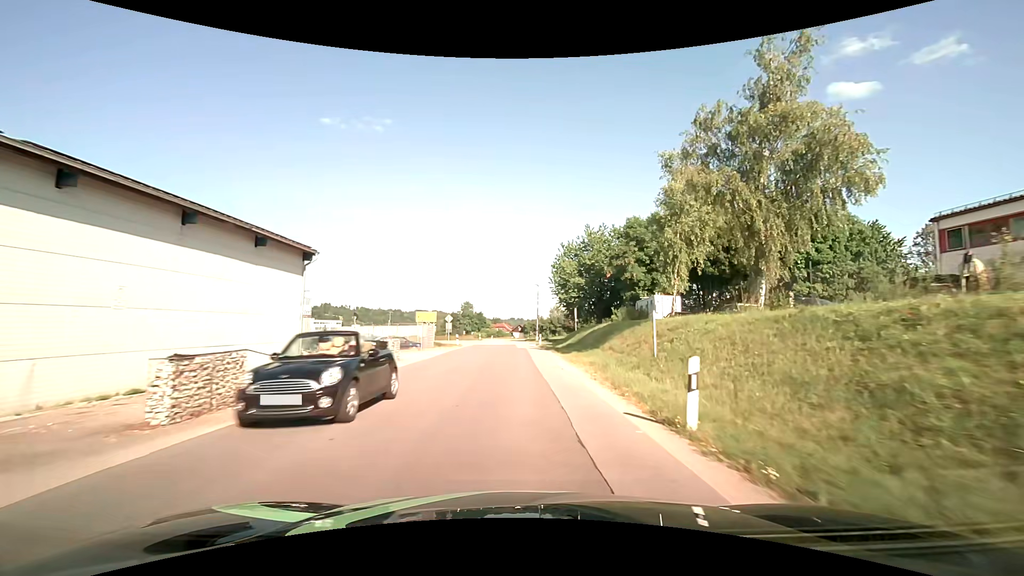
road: unclassified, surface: asphalt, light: Day
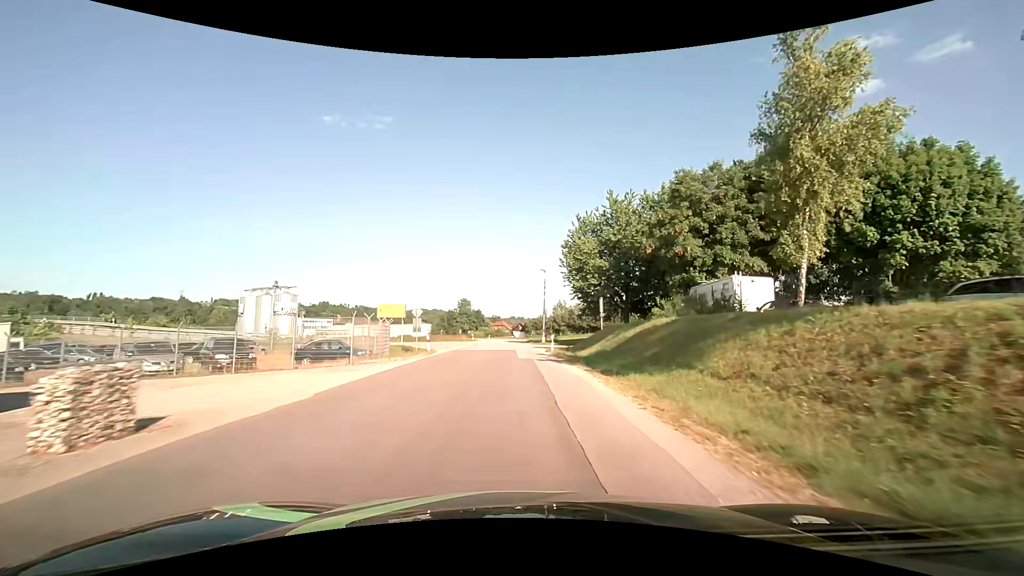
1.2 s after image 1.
(0.0, +15.8) m; 0°
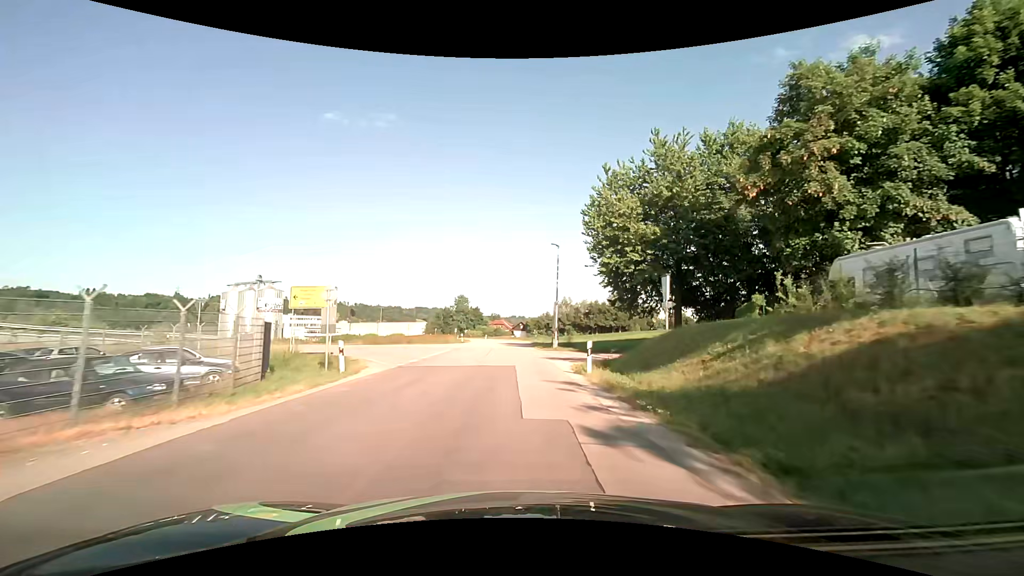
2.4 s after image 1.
(-0.1, +15.8) m; 0°
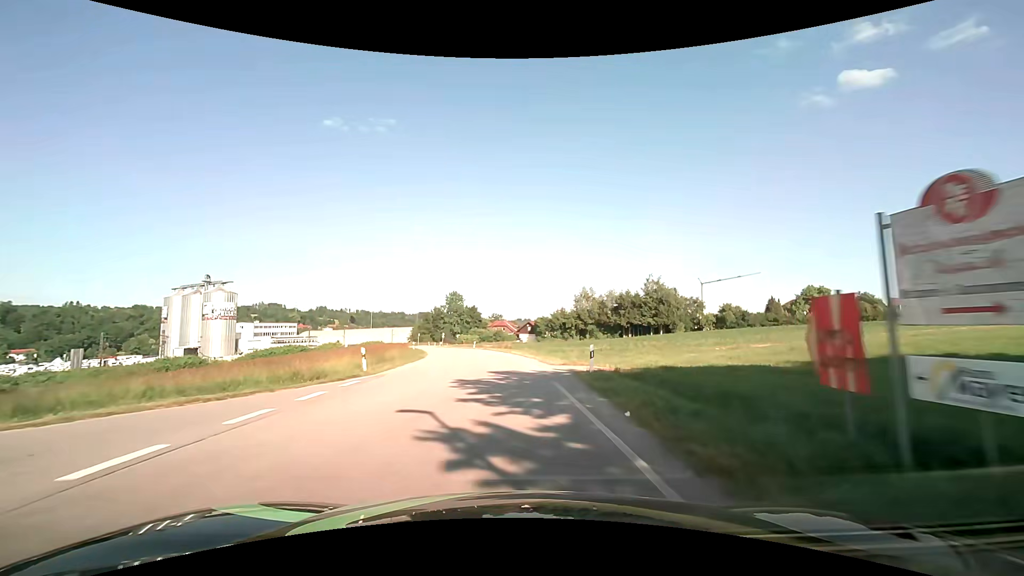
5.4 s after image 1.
(-0.1, +40.8) m; -1°
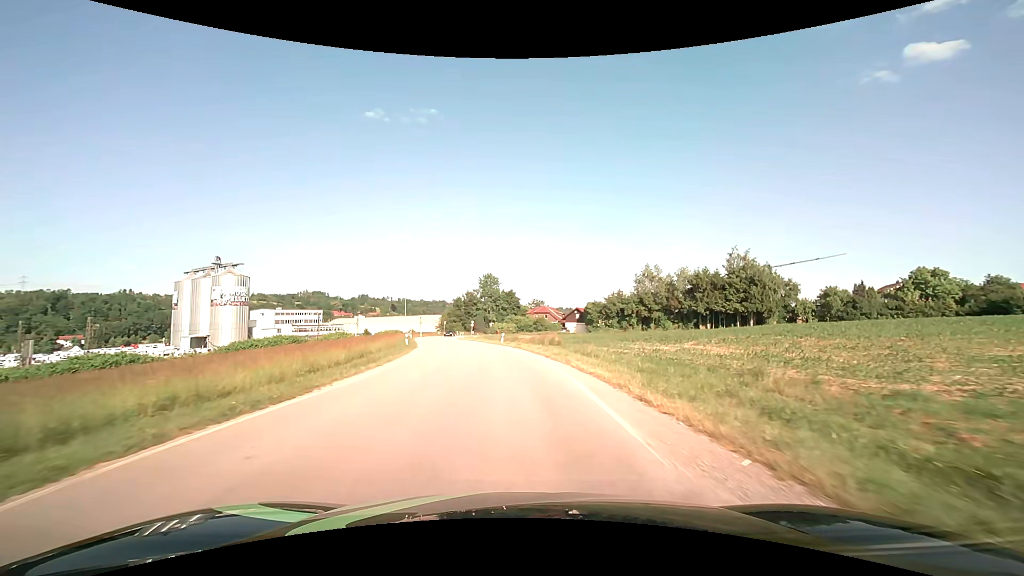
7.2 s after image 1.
(-0.7, +24.7) m; -4°
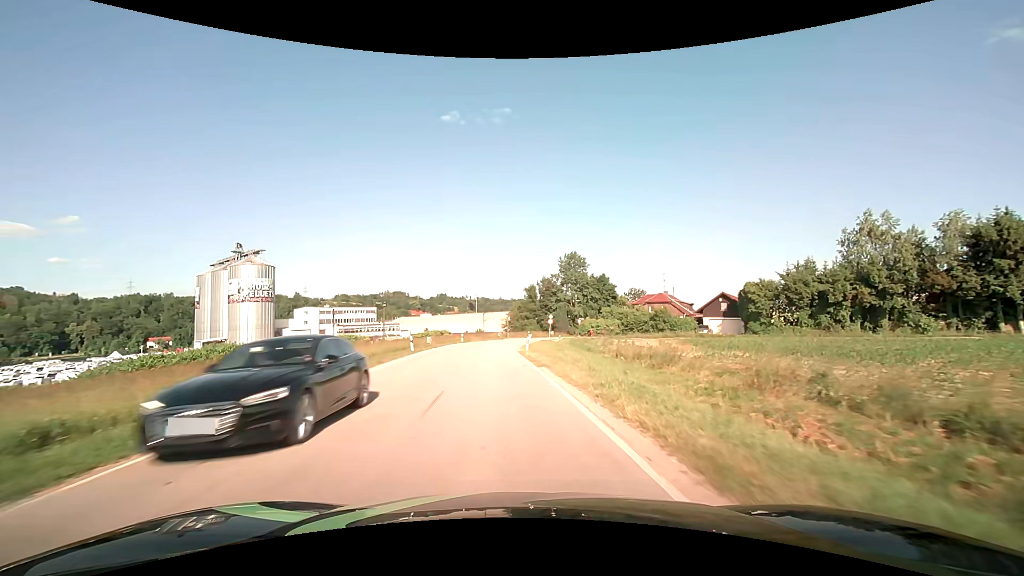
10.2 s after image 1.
(-3.5, +41.5) m; -9°
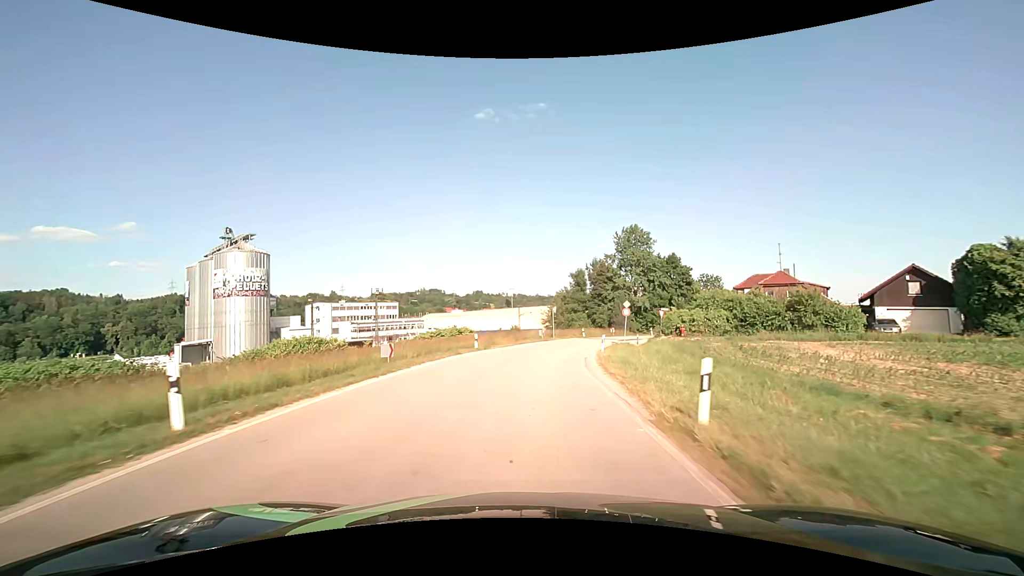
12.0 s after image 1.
(-1.4, +25.3) m; -5°
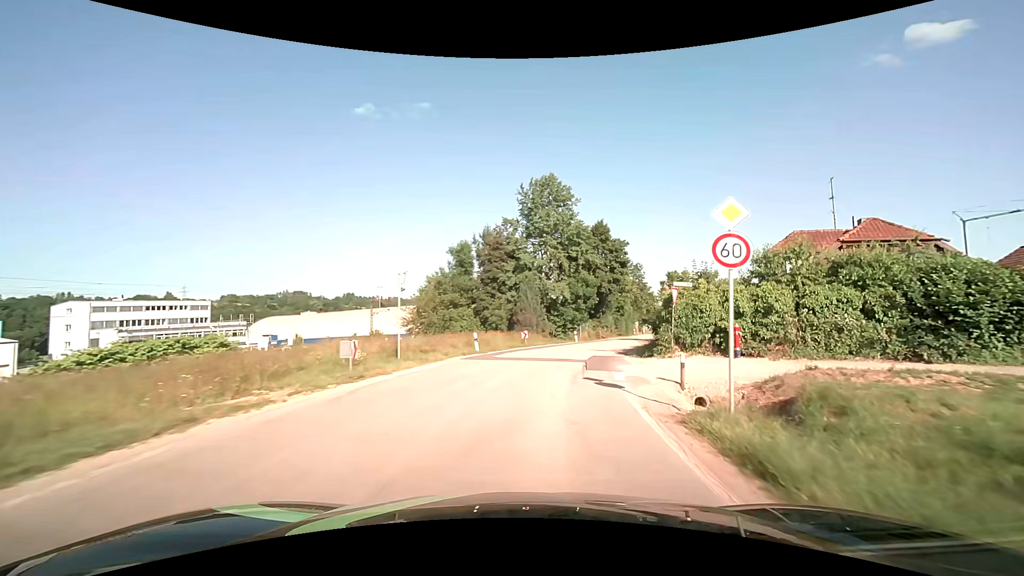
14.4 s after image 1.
(+2.9, +33.0) m; +13°
(+1, +10) (+2, +20) (+5, +30) (+8, +39) (+11, +49) (+14, +58) (+18, +67) (+22, +76) (+26, +86) (+30, +95) m
